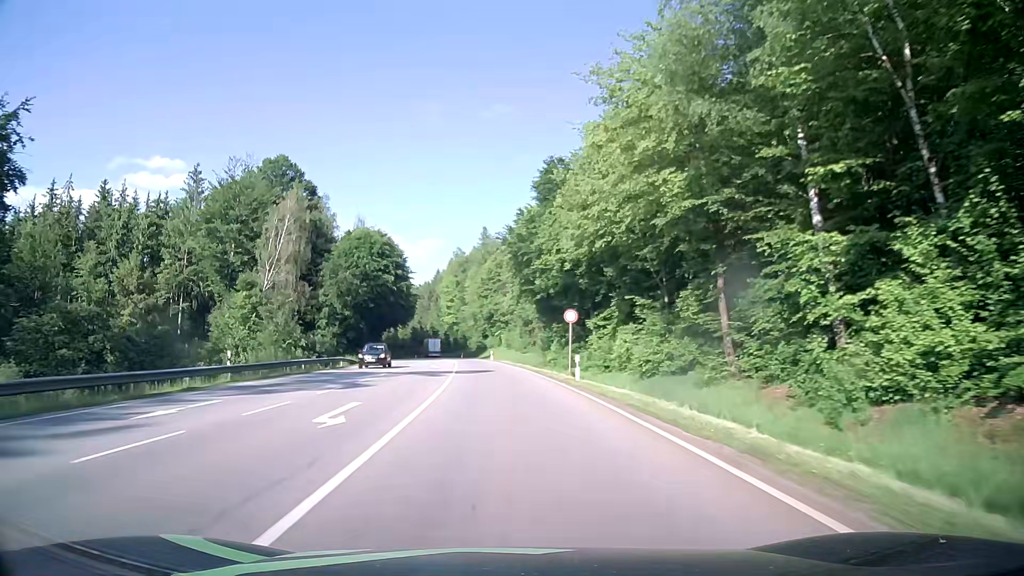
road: secondary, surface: asphalt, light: Day
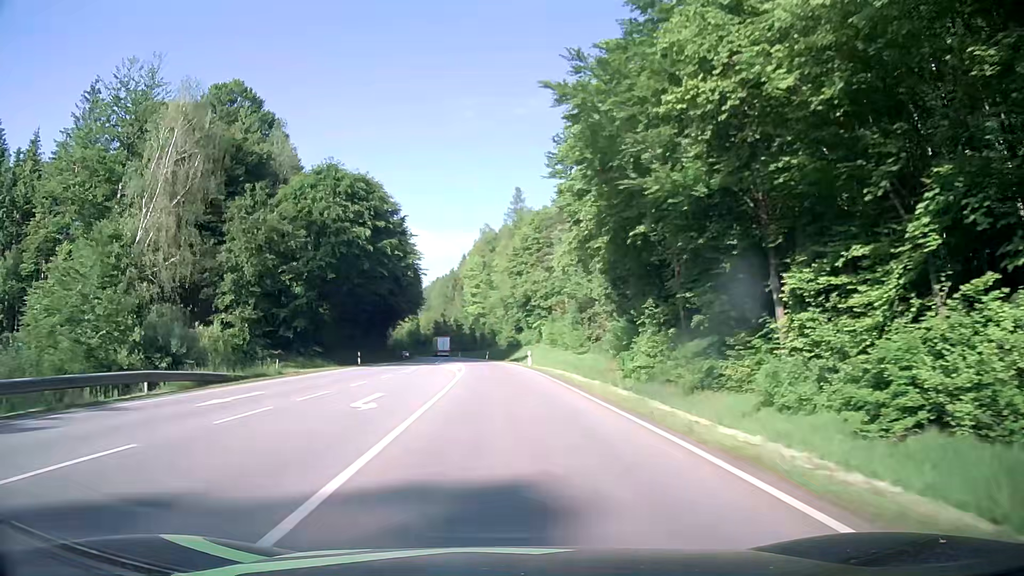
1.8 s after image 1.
(-0.9, +32.2) m; -3°
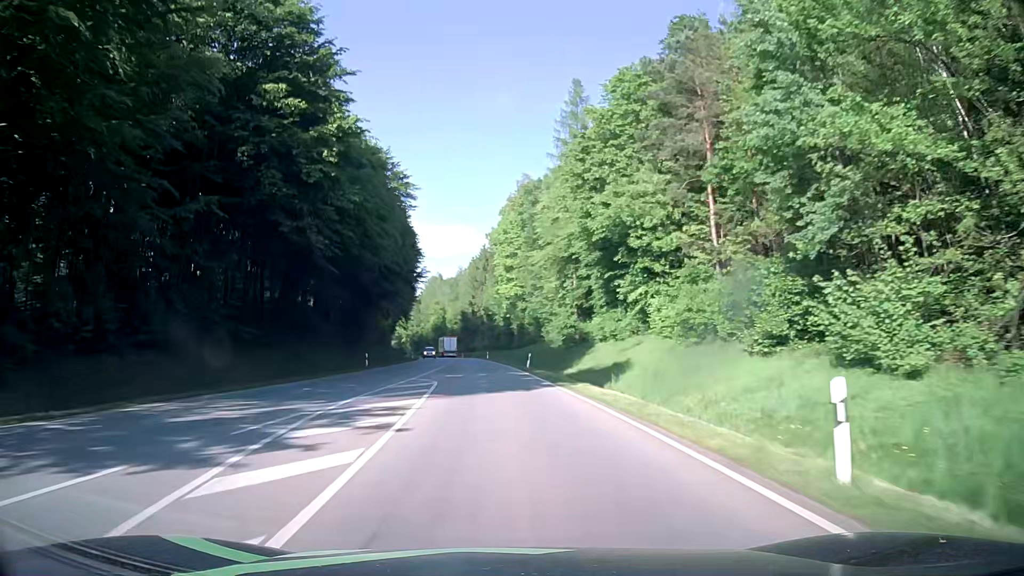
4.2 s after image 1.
(-1.3, +43.1) m; -4°
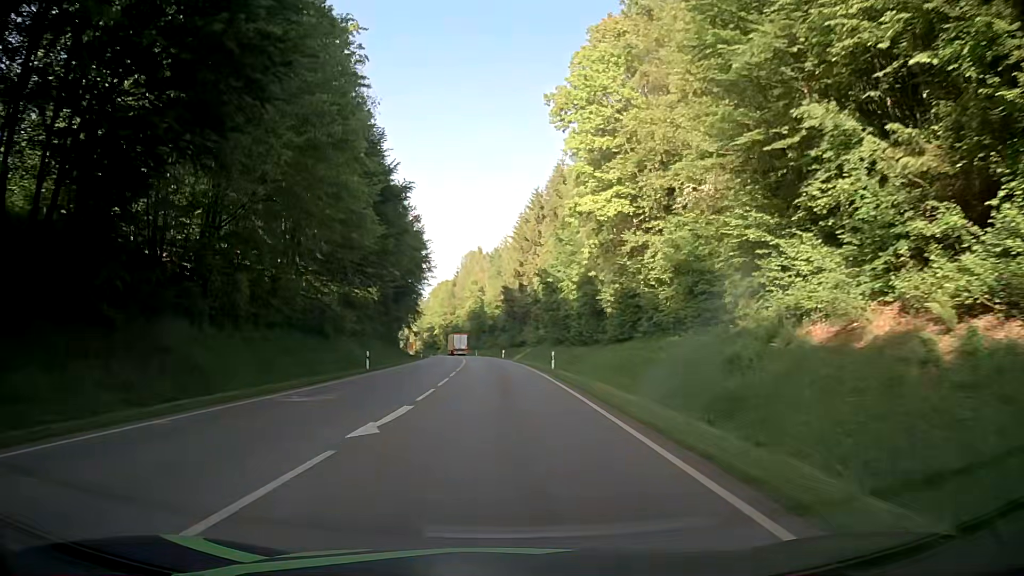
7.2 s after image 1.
(-2.2, +54.1) m; -4°
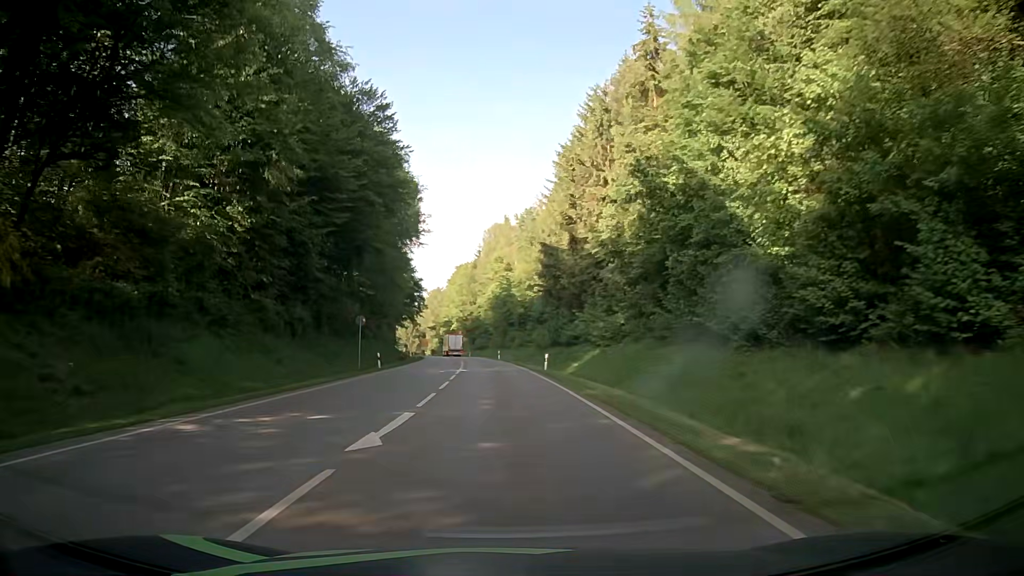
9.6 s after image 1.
(-0.7, +43.3) m; -2°
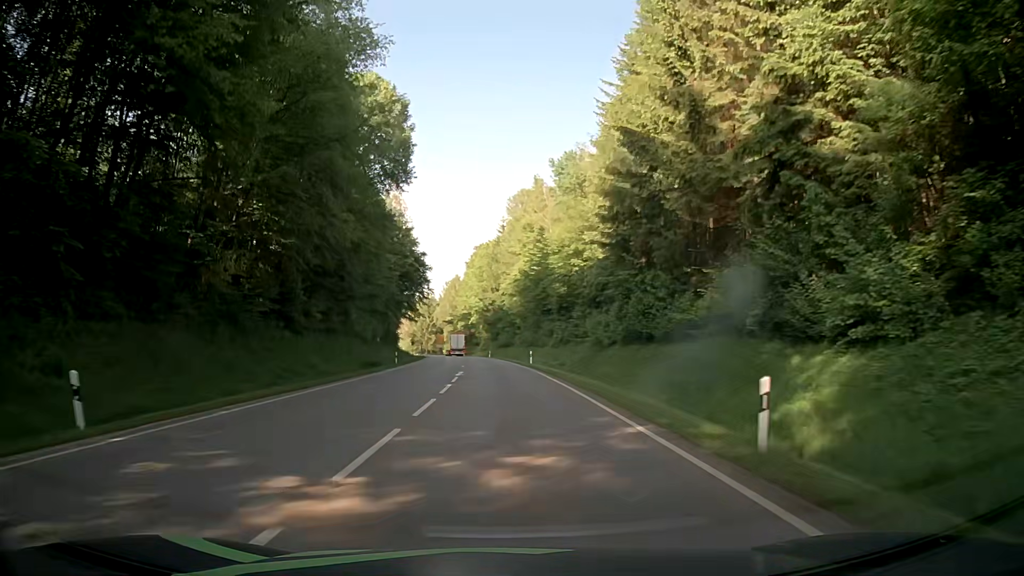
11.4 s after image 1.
(-0.6, +32.4) m; -2°
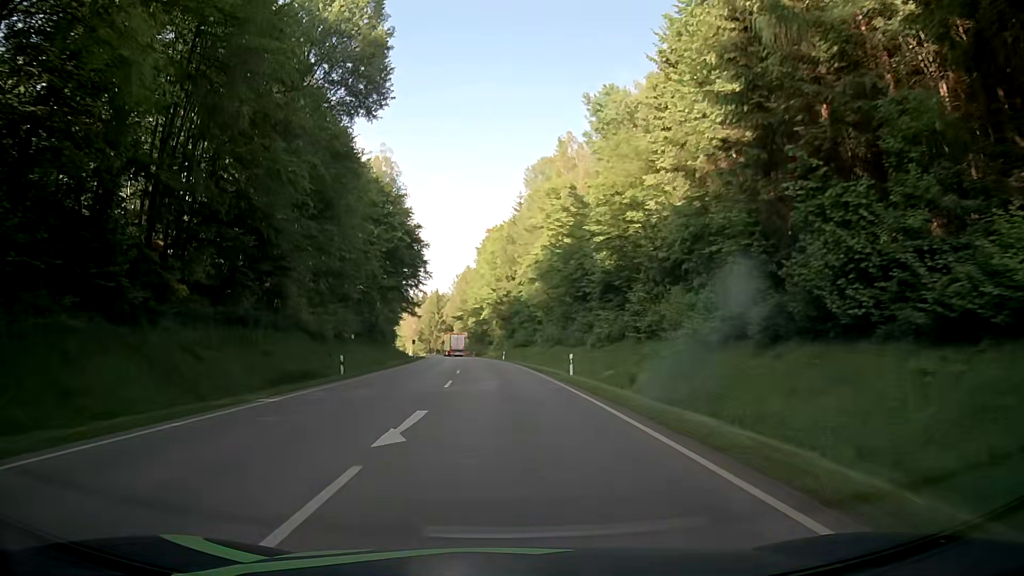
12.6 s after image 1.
(-0.3, +21.6) m; -2°
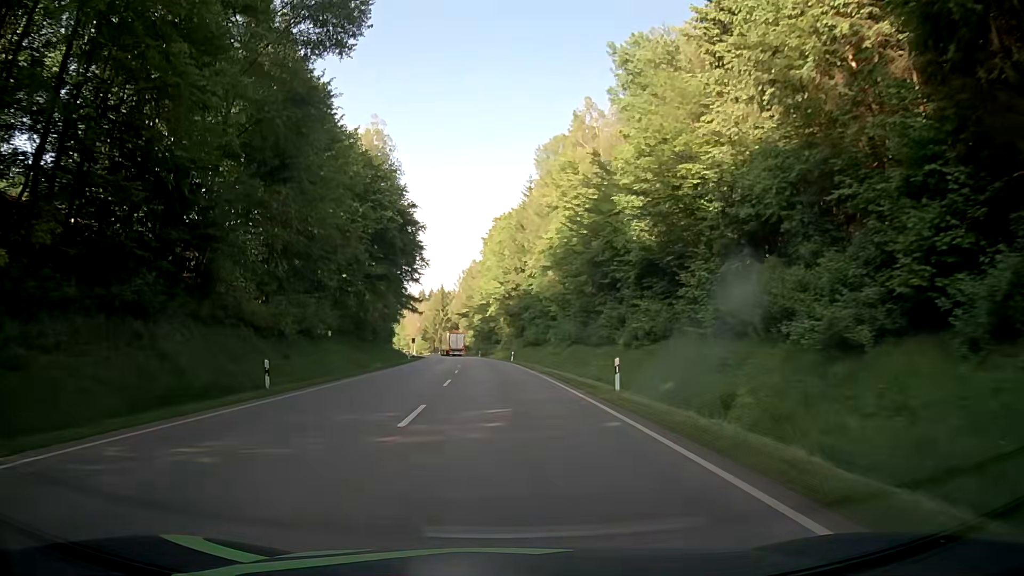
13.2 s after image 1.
(-0.1, +10.8) m; -1°
(0, +10) (0, +20) (0, +30) (-1, +40) (-2, +50) (-2, +60) (-3, +70) (-4, +80) (-5, +90) (-6, +100) m
